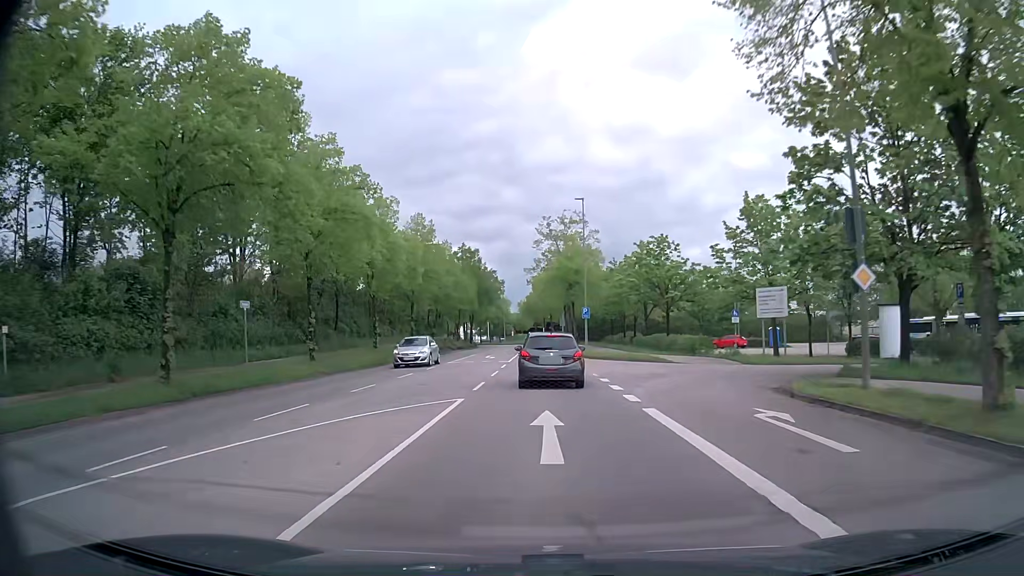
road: tertiary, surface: asphalt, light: Day
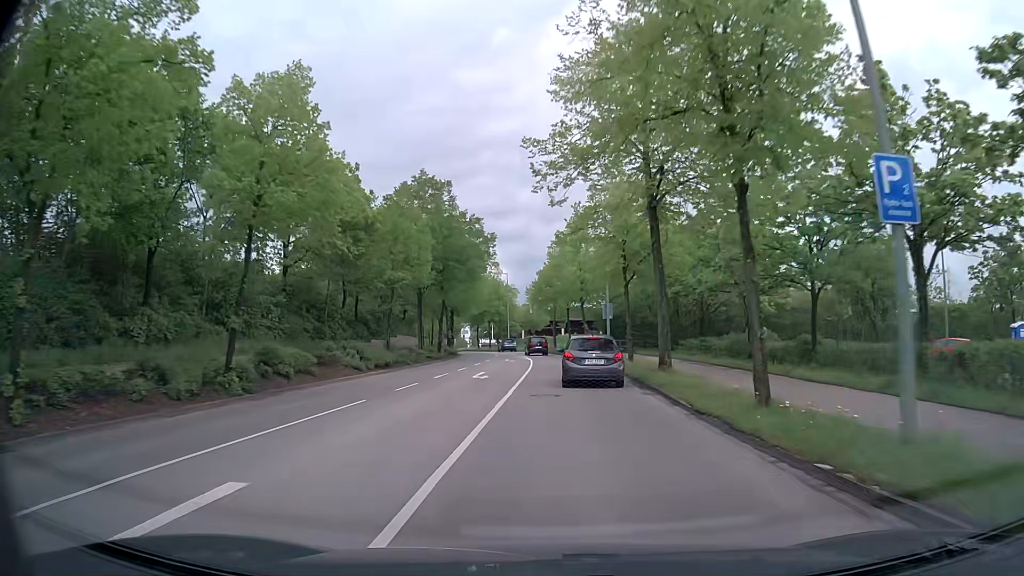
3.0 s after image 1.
(-1.0, +40.1) m; -2°
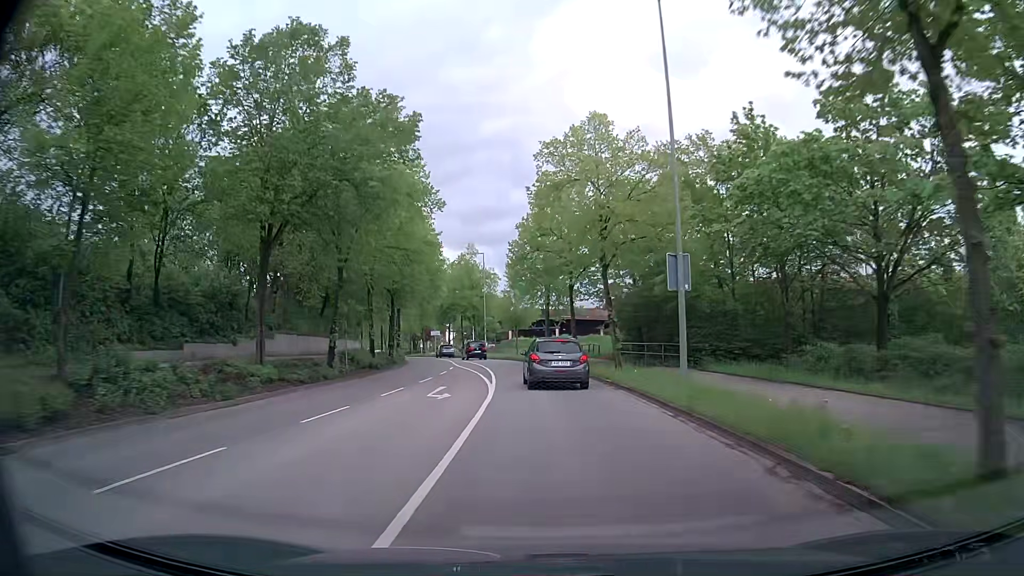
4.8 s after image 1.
(+0.2, +25.0) m; +1°
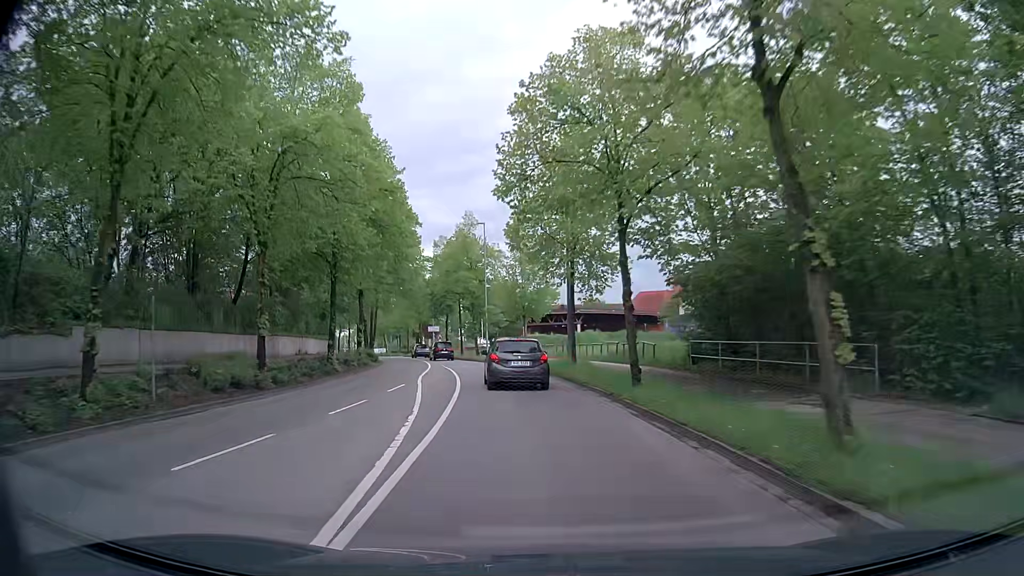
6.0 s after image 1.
(-0.1, +17.0) m; -1°
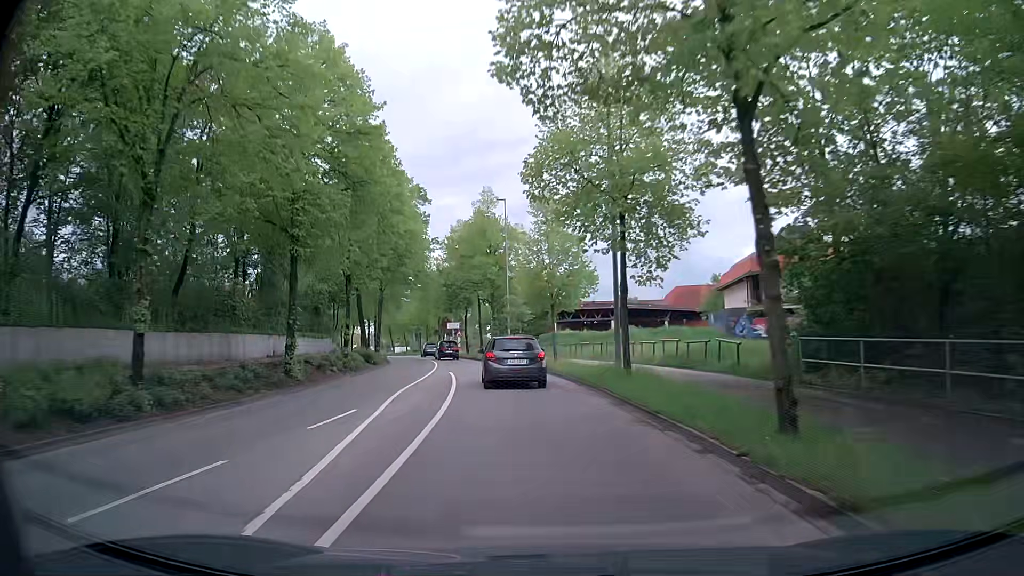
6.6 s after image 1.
(-0.2, +8.5) m; -3°
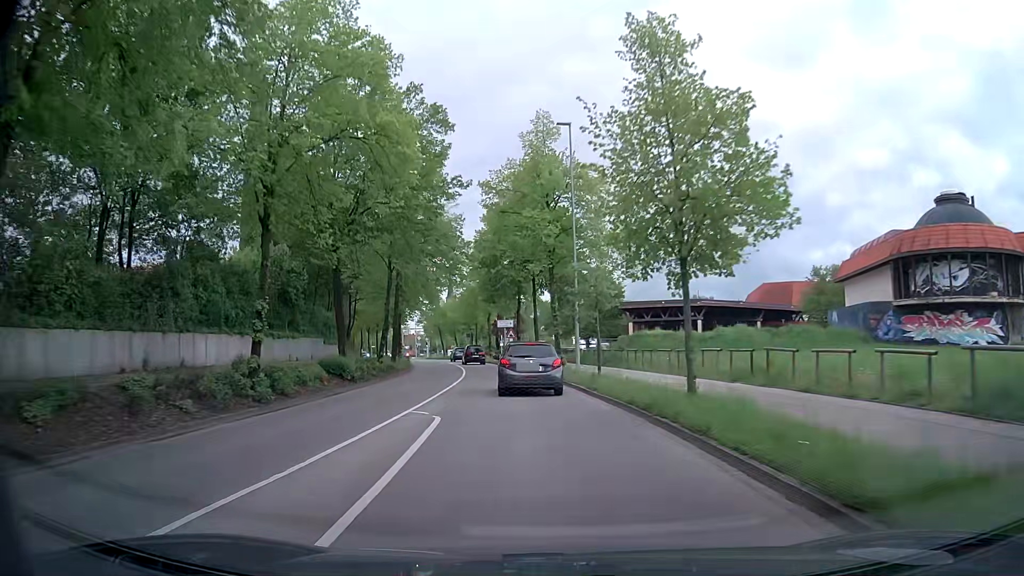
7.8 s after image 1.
(-0.8, +16.8) m; -6°
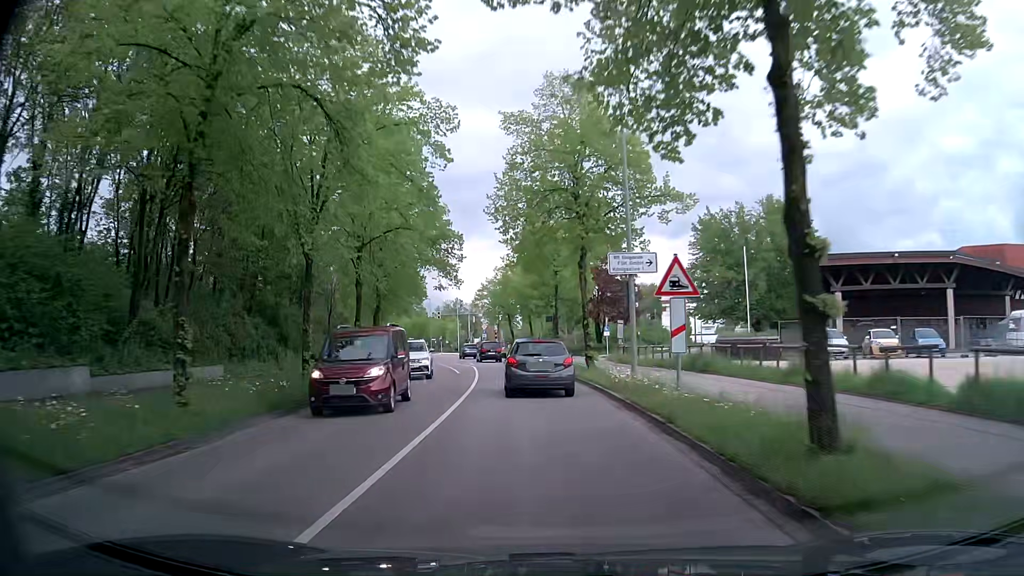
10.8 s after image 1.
(-3.0, +41.2) m; -8°
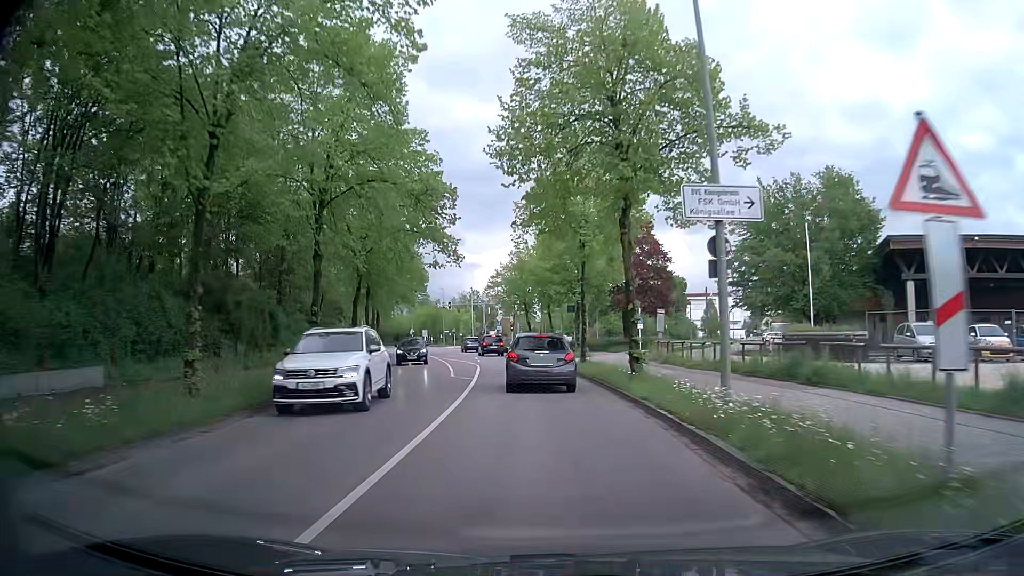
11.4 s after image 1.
(-0.1, +8.1) m; -2°
